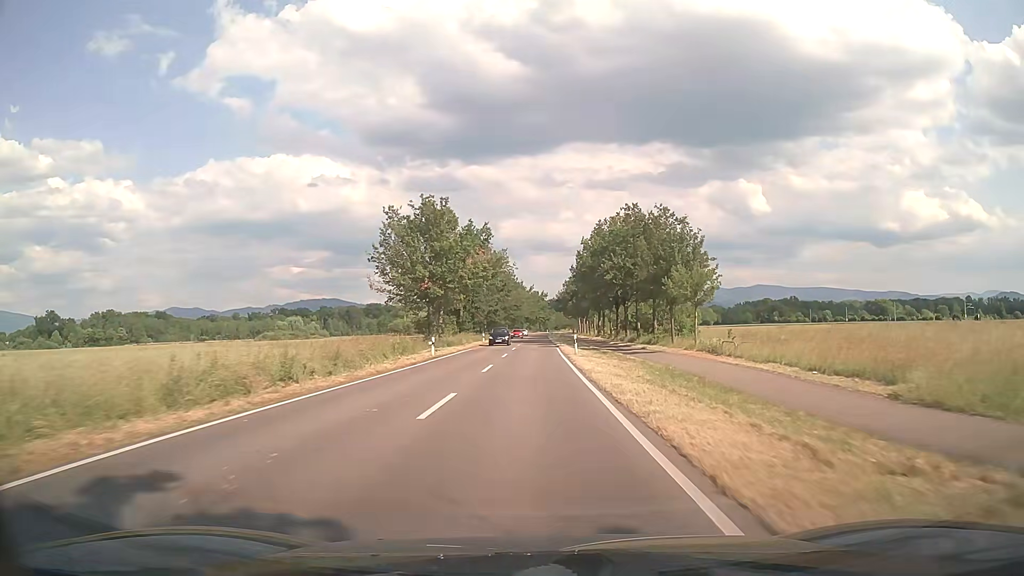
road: secondary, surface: asphalt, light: Day
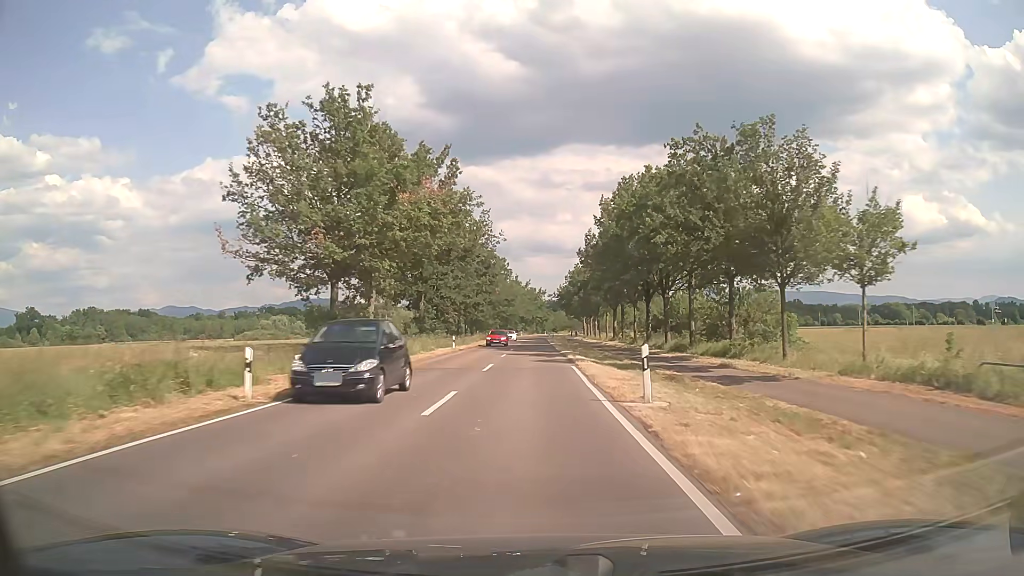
(+0.1, +23.7) m; 0°
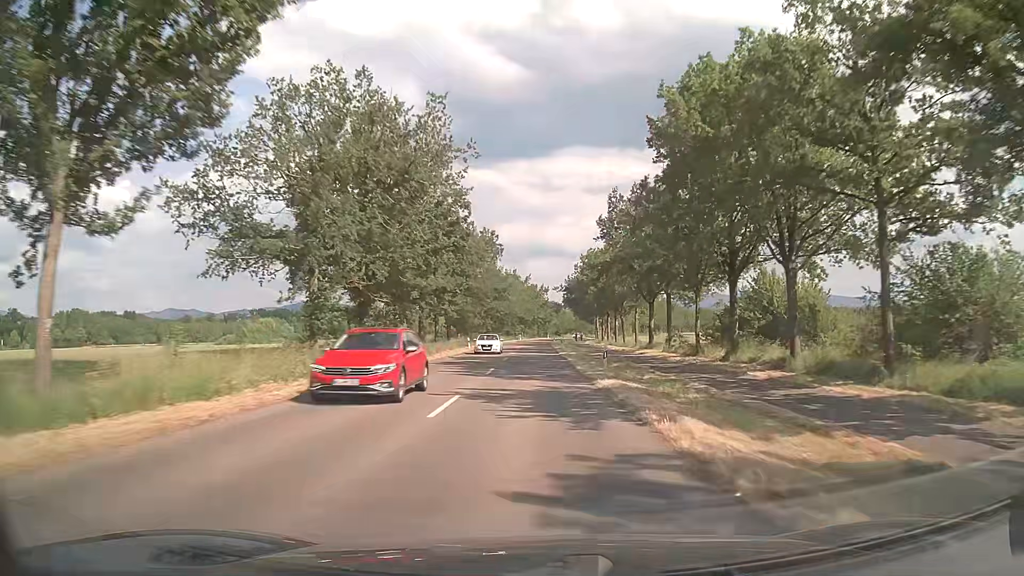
(0.0, +24.3) m; 0°
(0, +10) (0, +20) (0, +30) (0, +40) (0, +50) (0, +60) (0, +70) (0, +80) (+1, +90) (+1, +100) m
